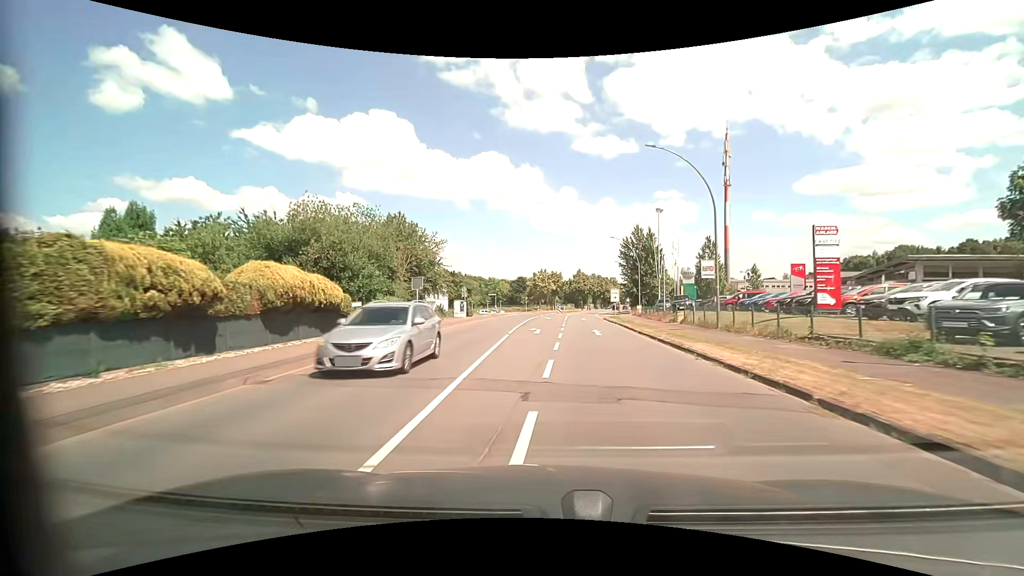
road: primary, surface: asphalt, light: Day
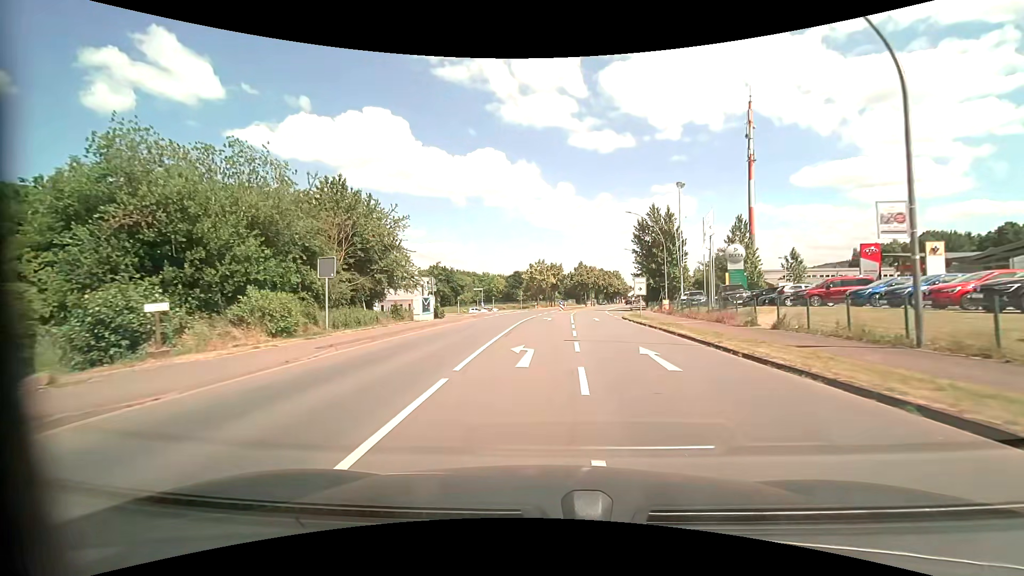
(0.0, +13.9) m; 0°
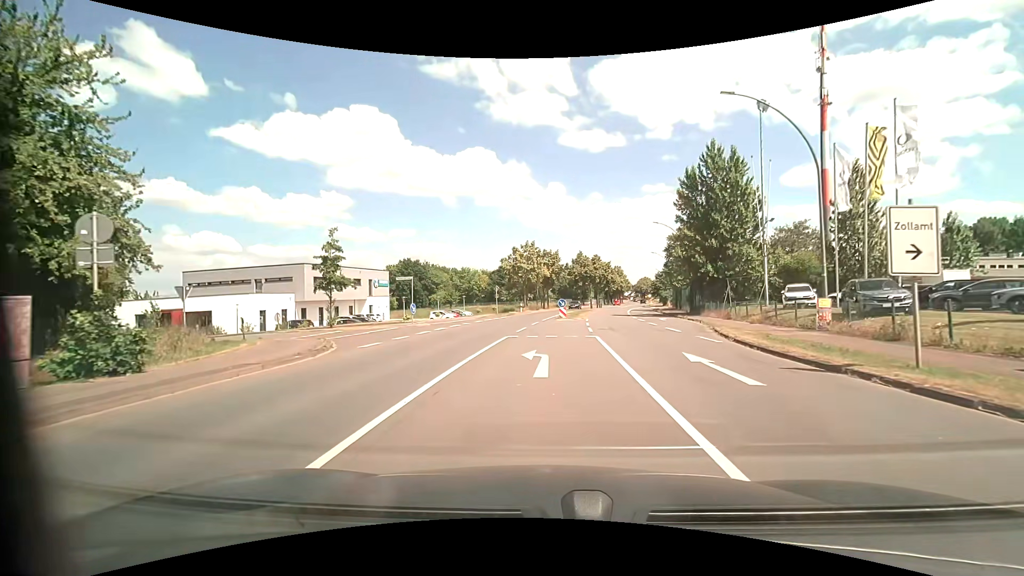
(+0.1, +27.2) m; +1°
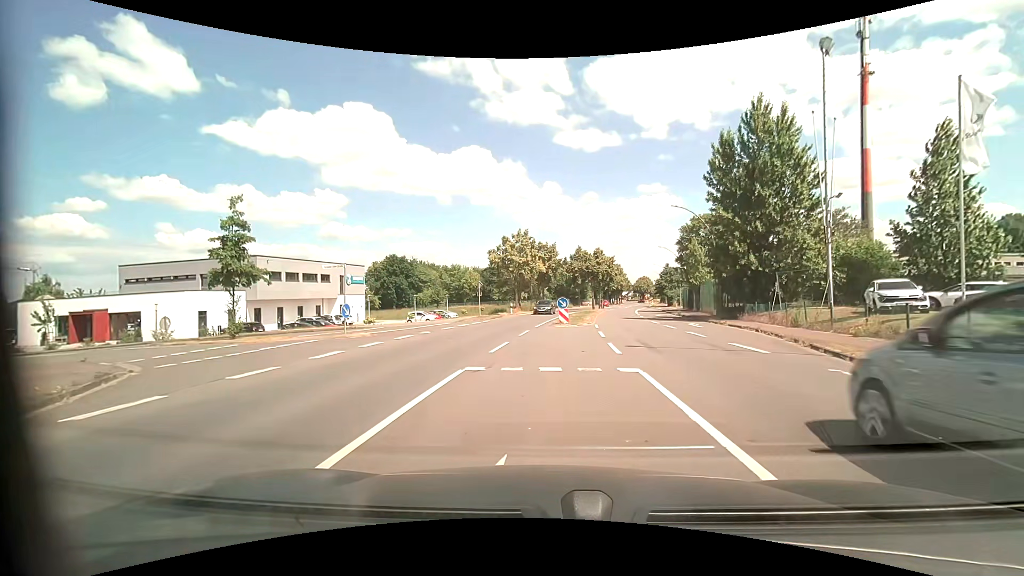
(0.0, +9.2) m; 0°
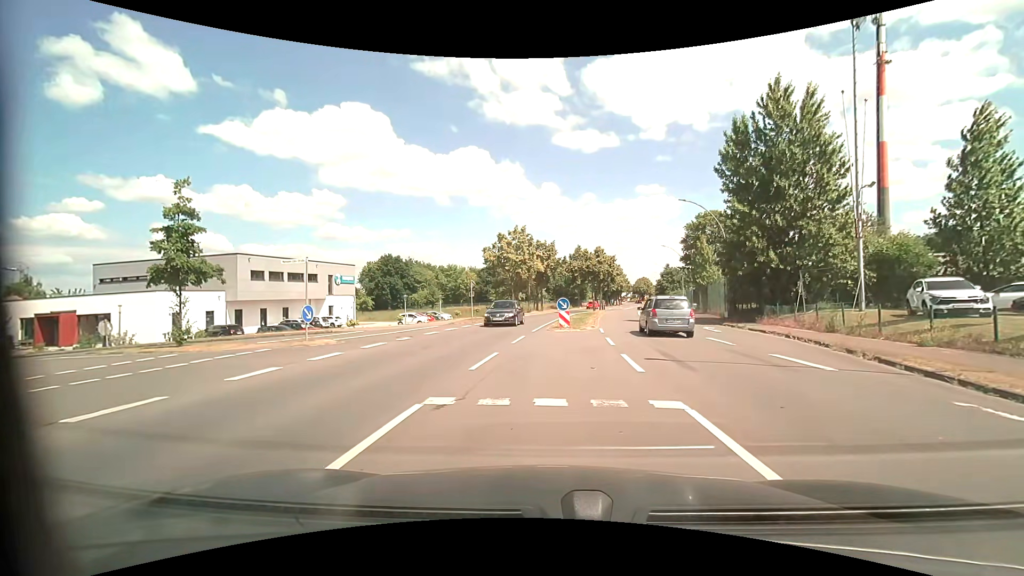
(0.0, +3.0) m; 0°
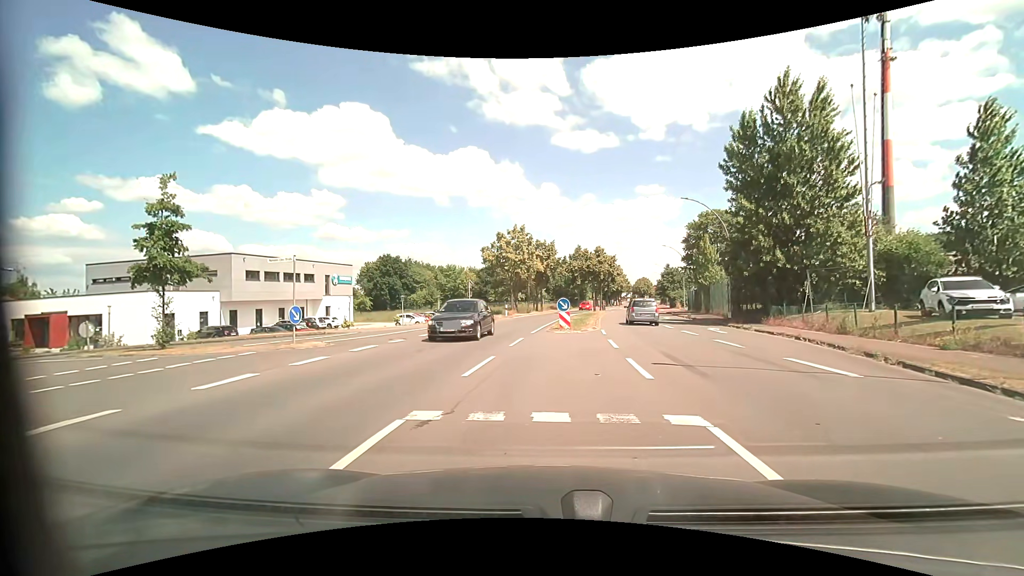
(0.0, +0.8) m; -1°
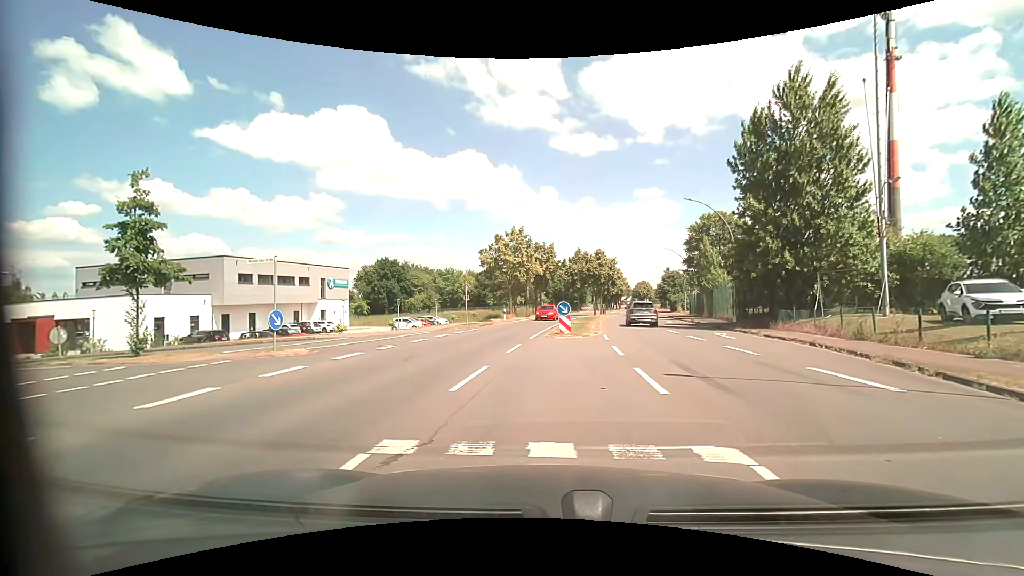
(0.0, +1.1) m; 0°
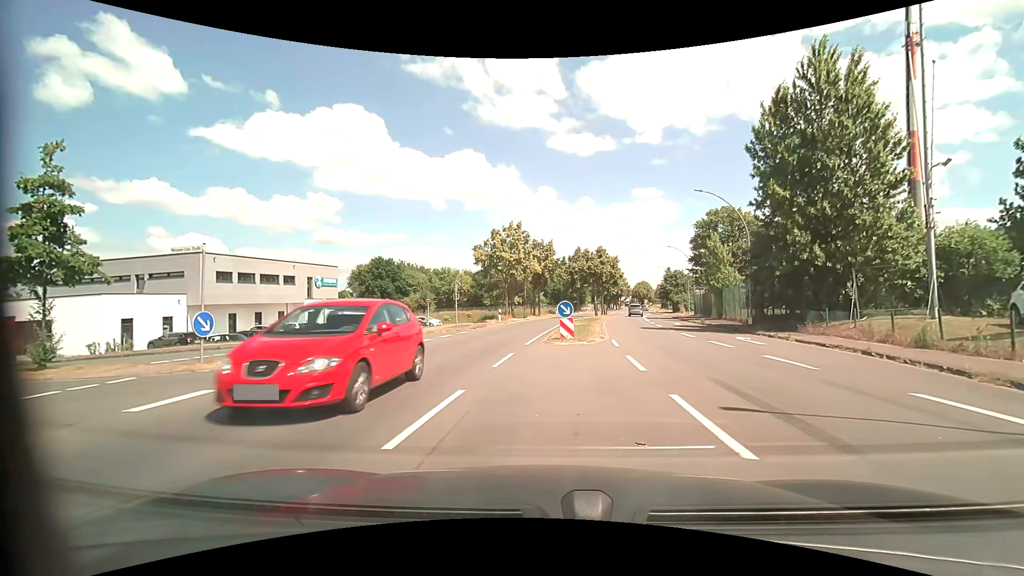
(0.0, +3.3) m; +1°
(0, +10) (-7, +17) (-16, +19) (-26, +19) (-36, +20) (-46, +21) (-56, +22) (-66, +24) (-76, +24) (-86, +25) m
